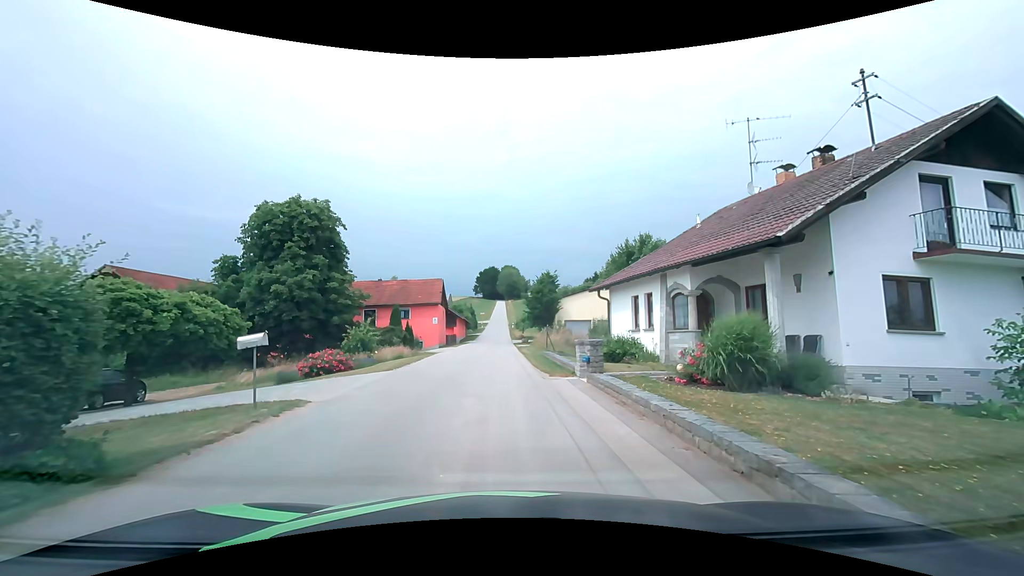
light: Day
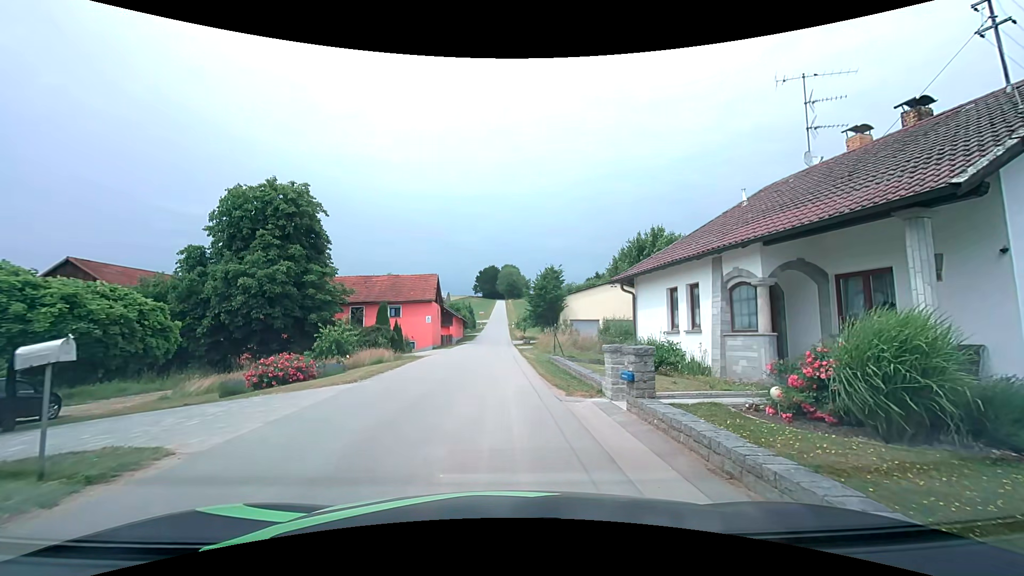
(0.0, +3.9) m; -1°
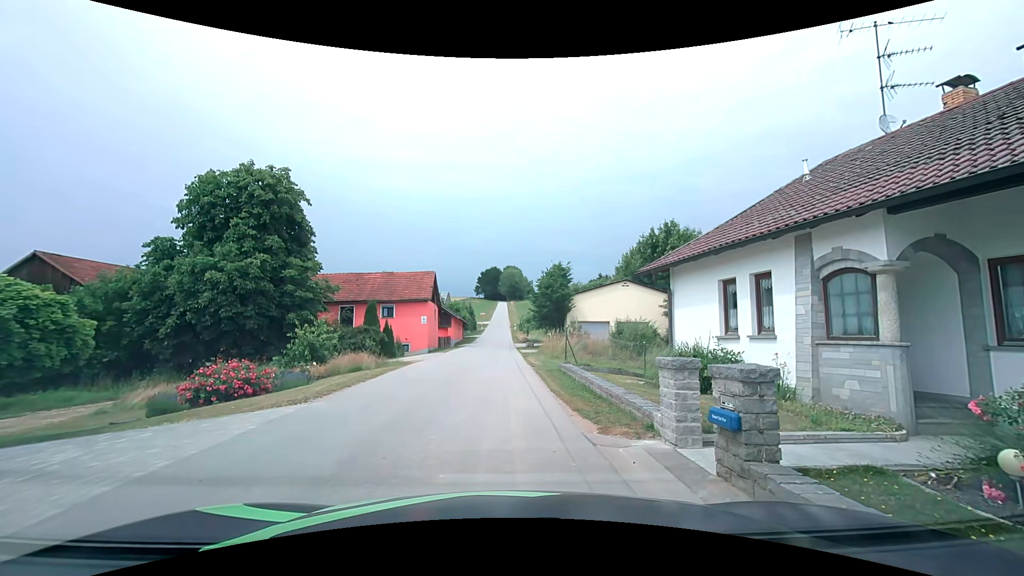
(0.0, +3.2) m; 0°
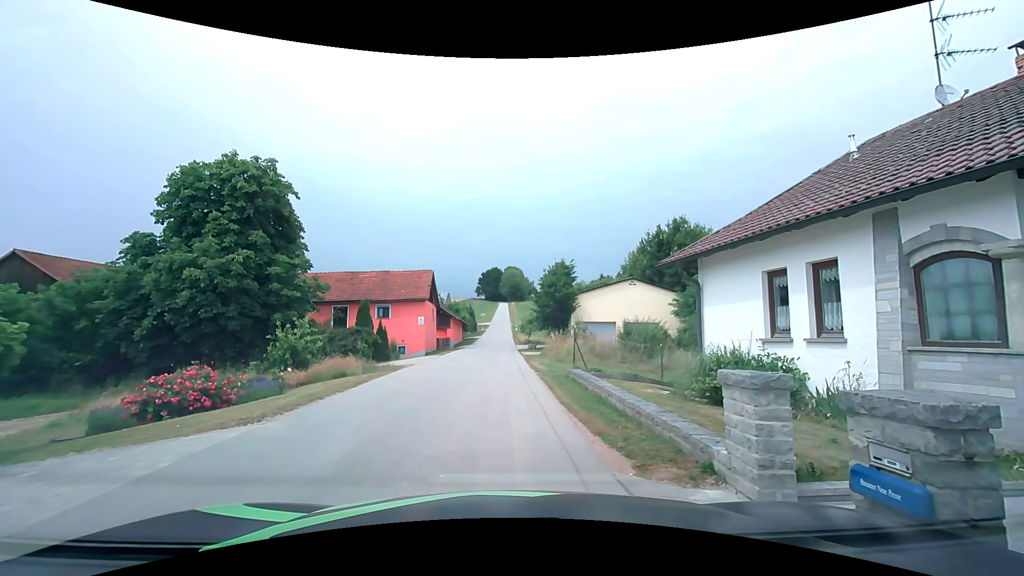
(0.0, +1.9) m; 0°
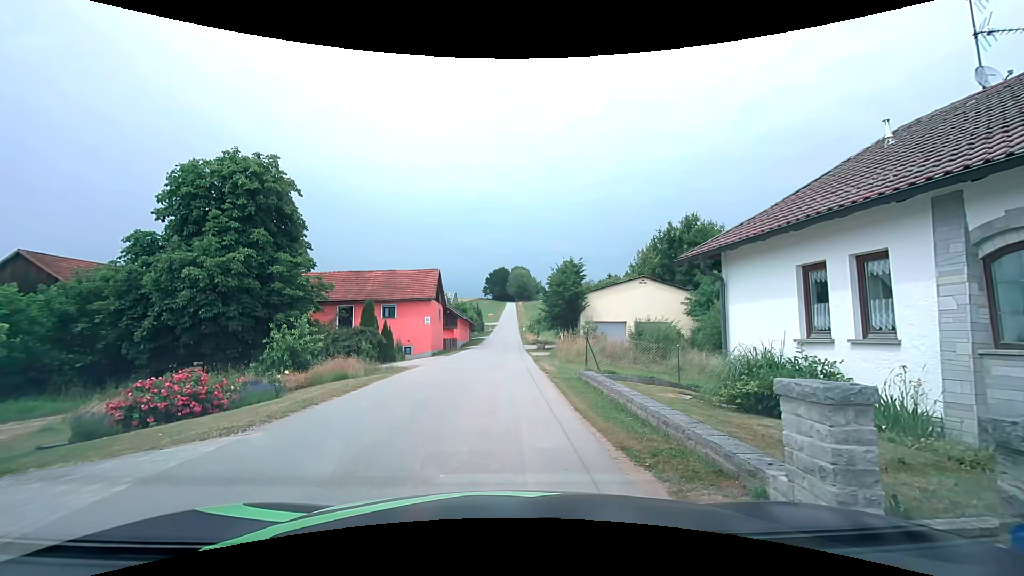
(0.0, +0.8) m; 0°
